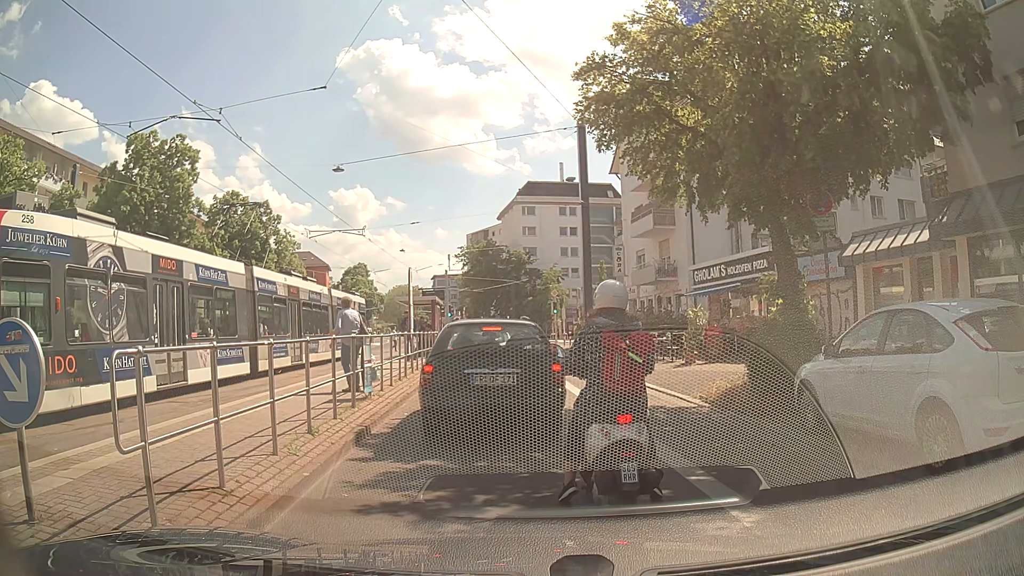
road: primary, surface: asphalt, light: Day
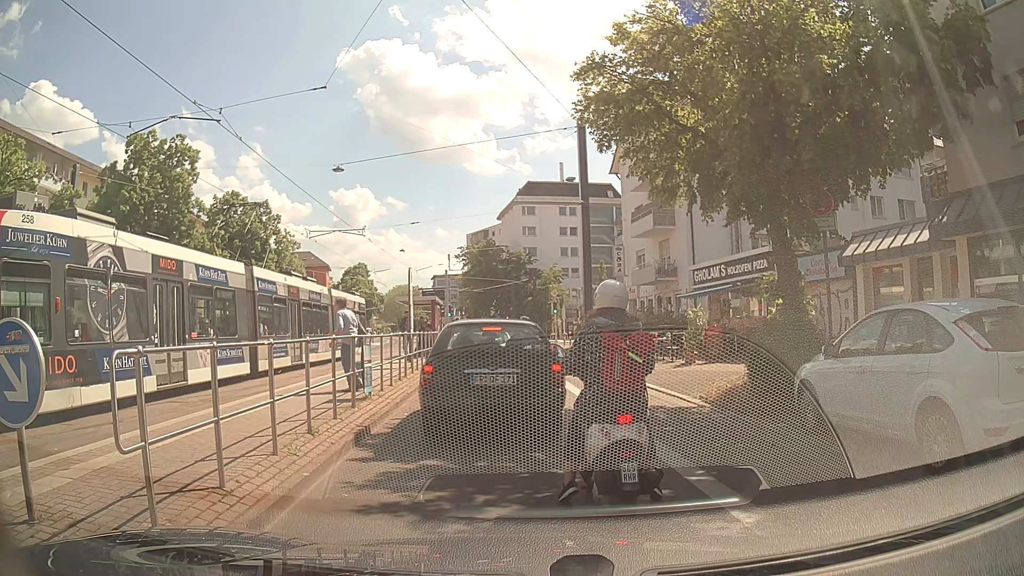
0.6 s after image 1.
(0.0, 0.0) m; 0°
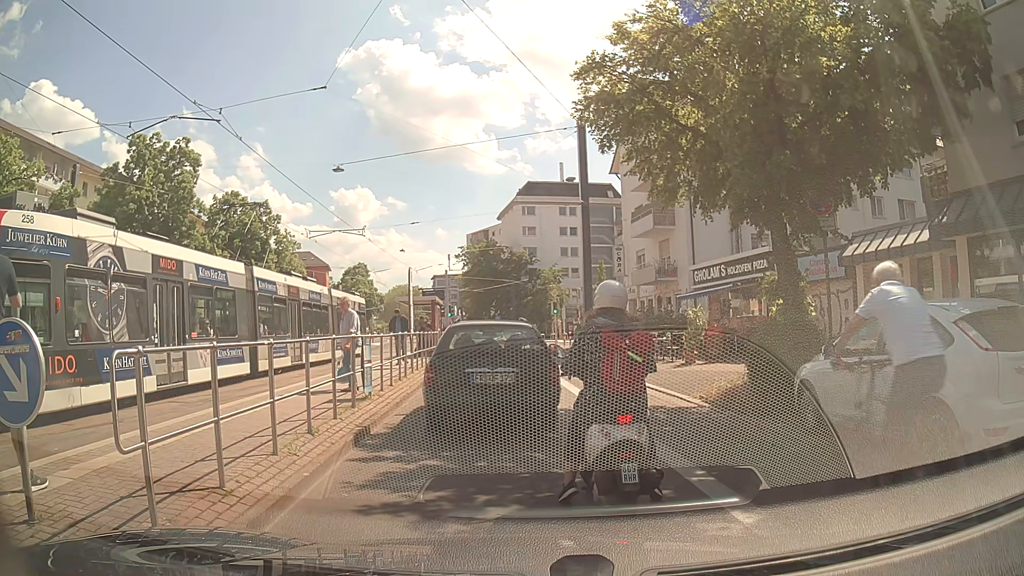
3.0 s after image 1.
(0.0, 0.0) m; 0°
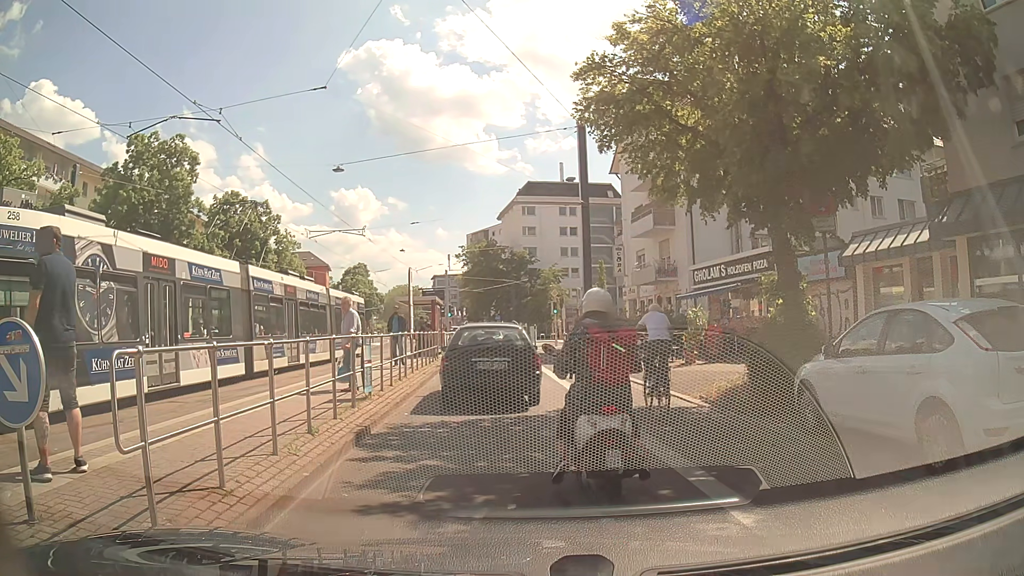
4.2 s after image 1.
(0.0, 0.0) m; 0°
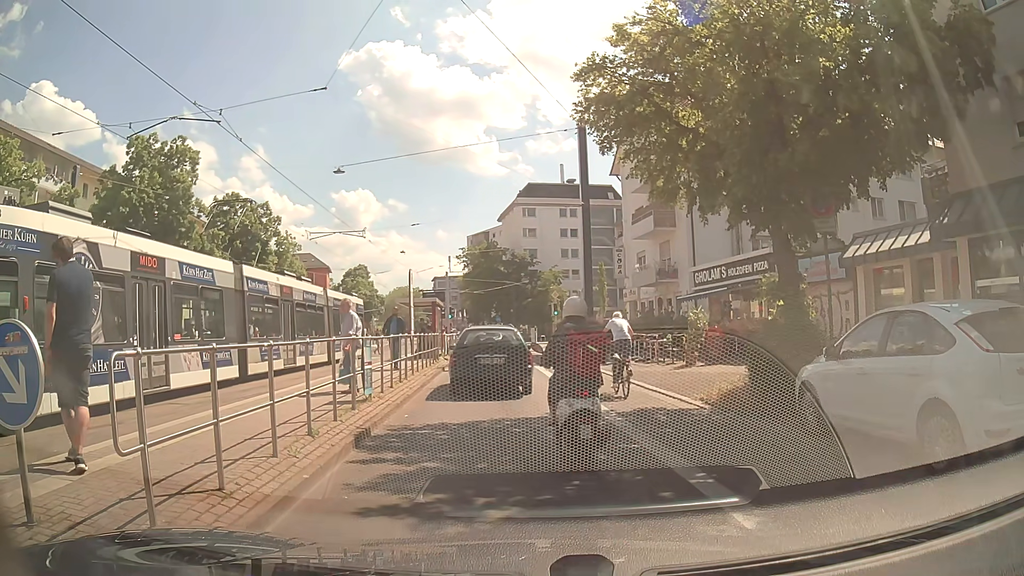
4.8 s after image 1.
(0.0, 0.0) m; 0°
